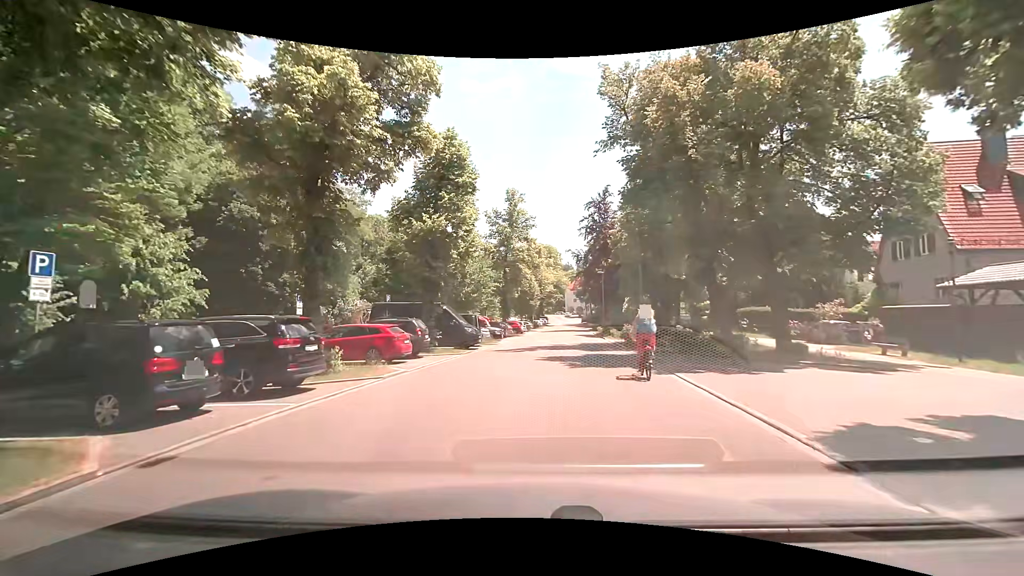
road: residential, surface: asphalt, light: Day
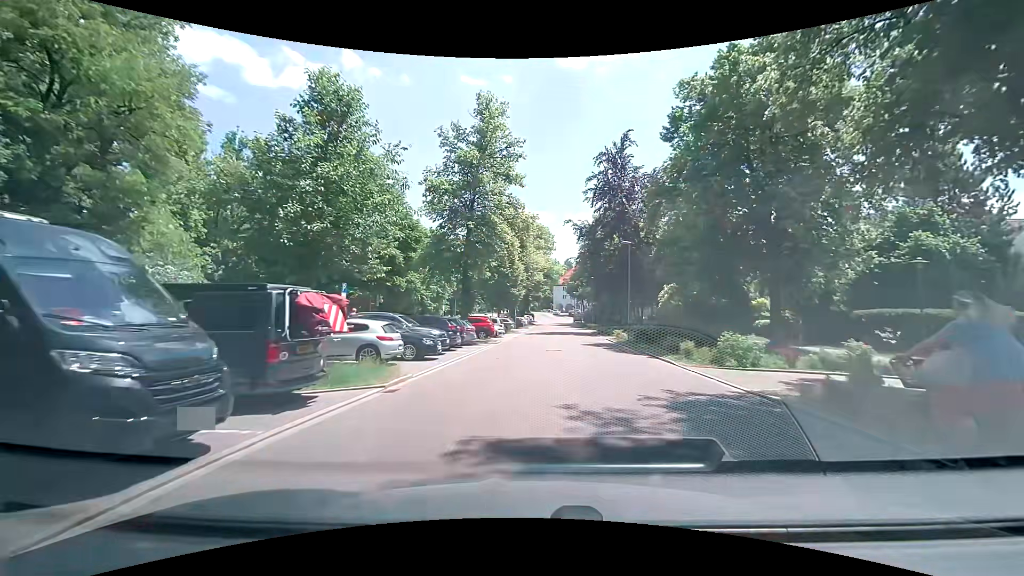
(+0.1, +22.8) m; +2°
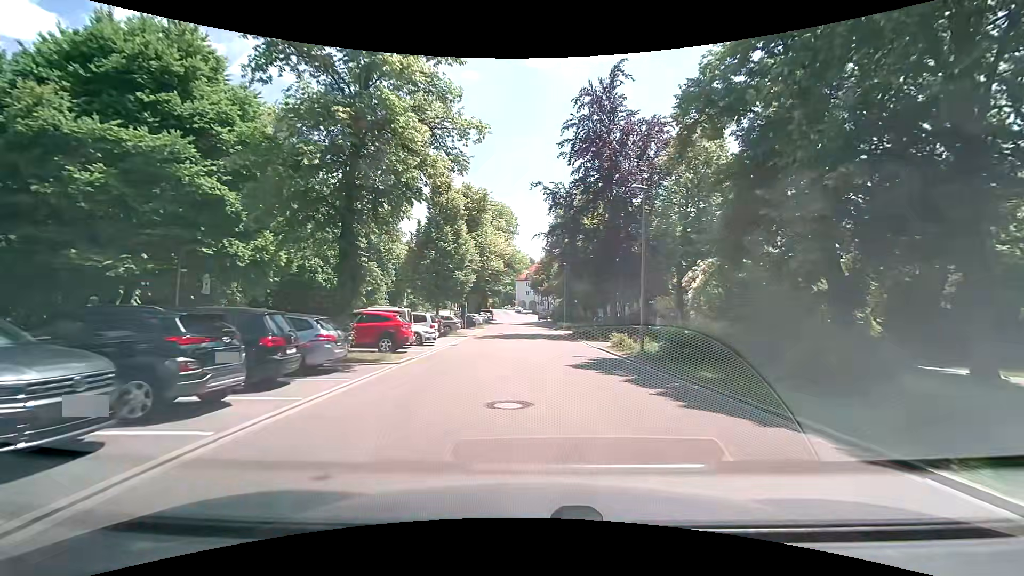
(+0.5, +15.2) m; +4°
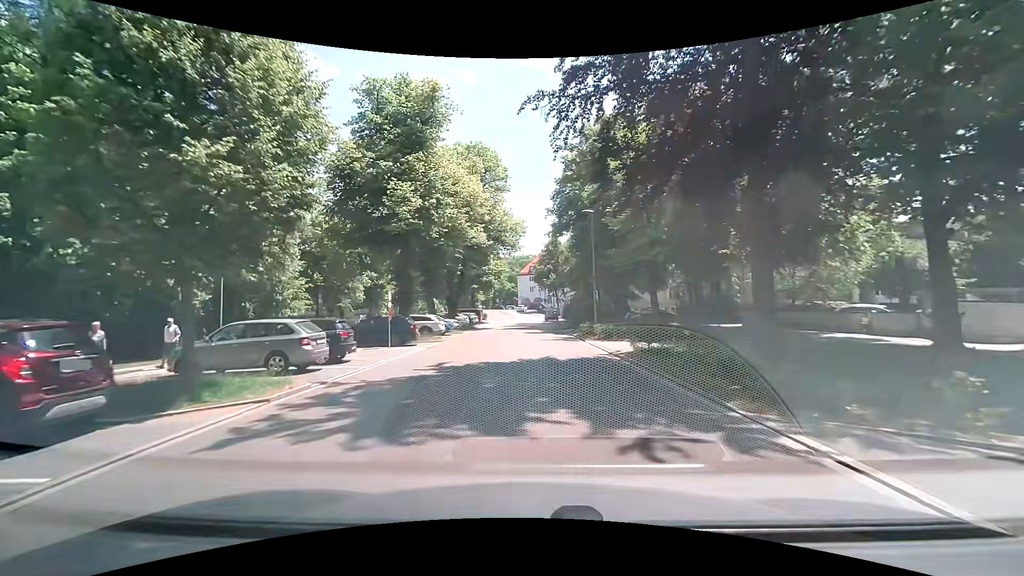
(+0.4, +26.1) m; -1°
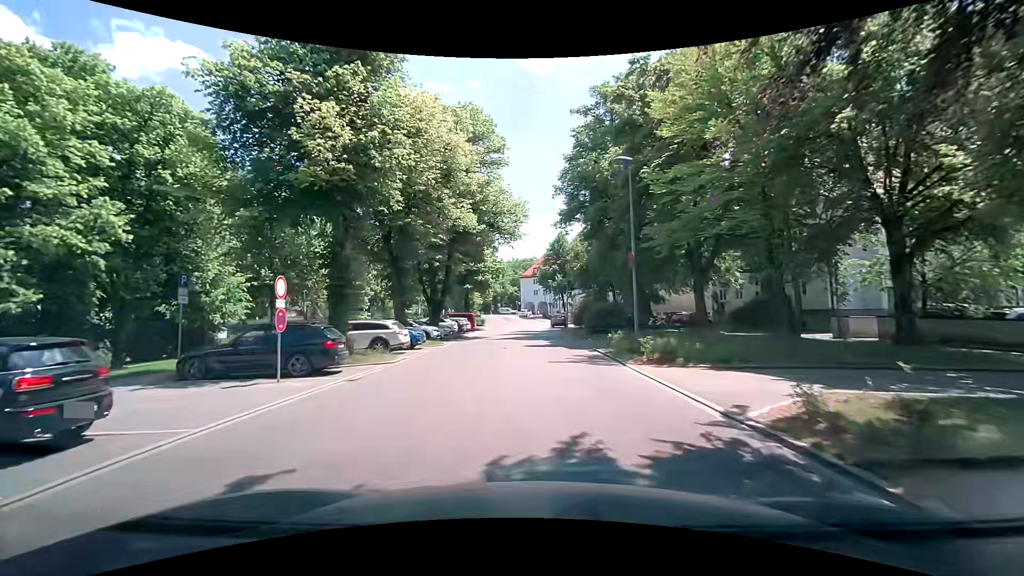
(0.0, +10.2) m; +1°
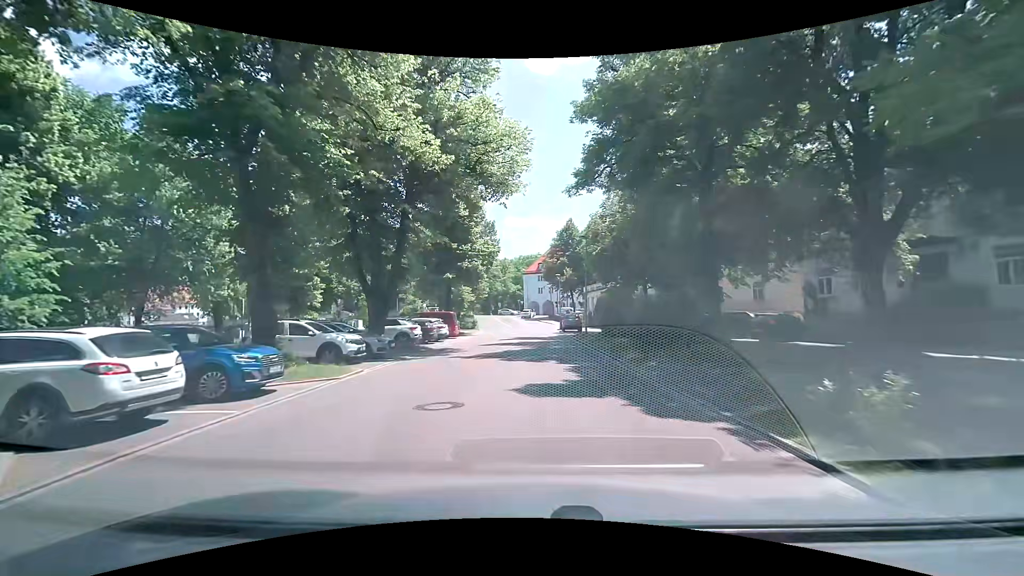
(-0.4, +15.0) m; -1°
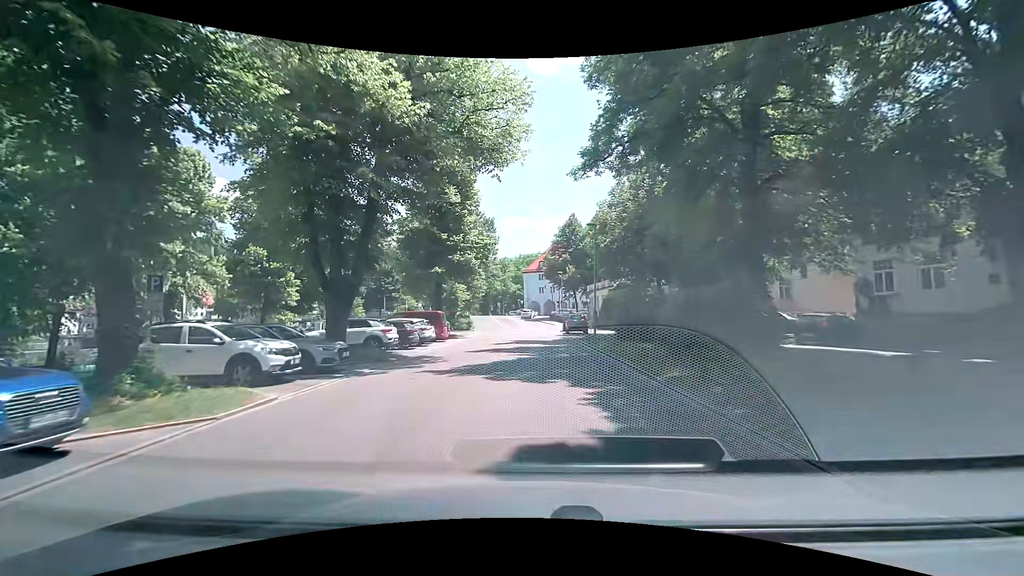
(0.0, +4.9) m; -1°
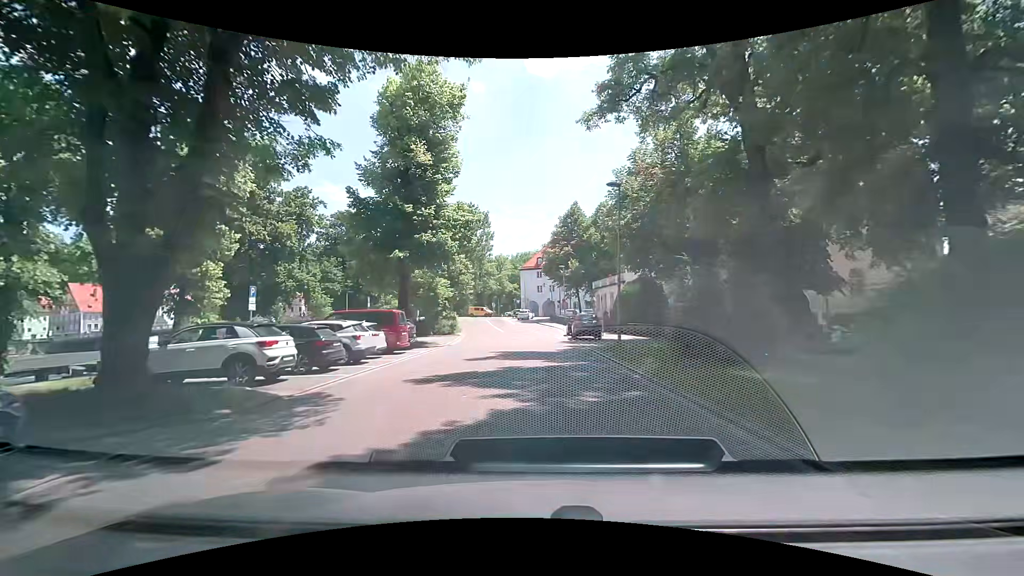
(+0.1, +9.7) m; 0°
